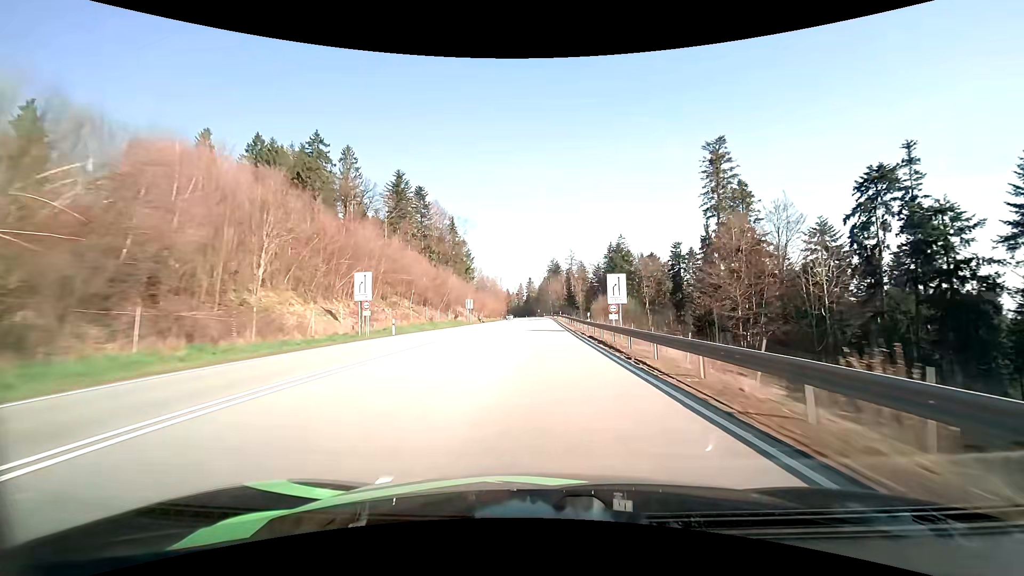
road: primary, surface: asphalt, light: Day
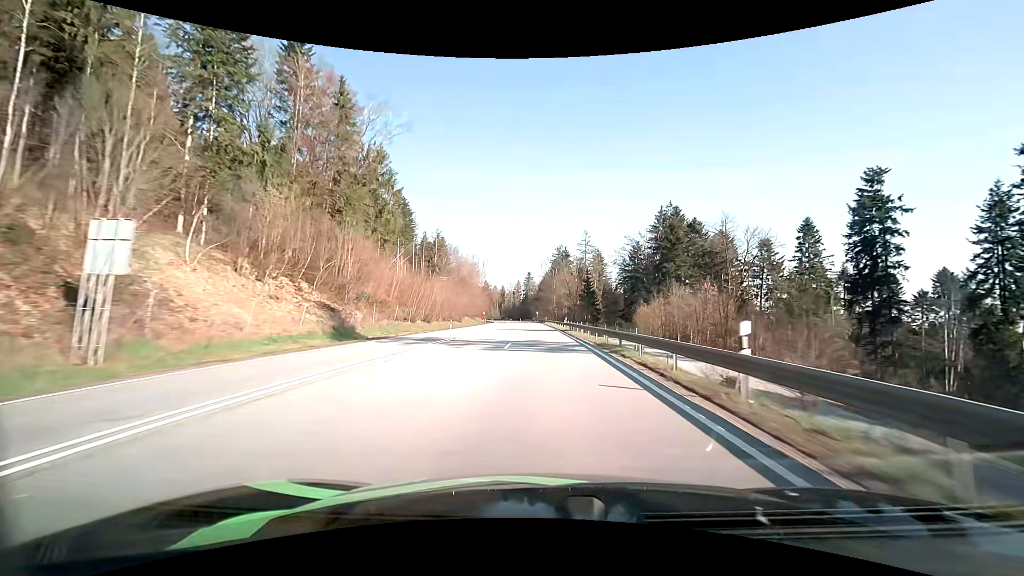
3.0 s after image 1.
(+0.3, +75.0) m; 0°
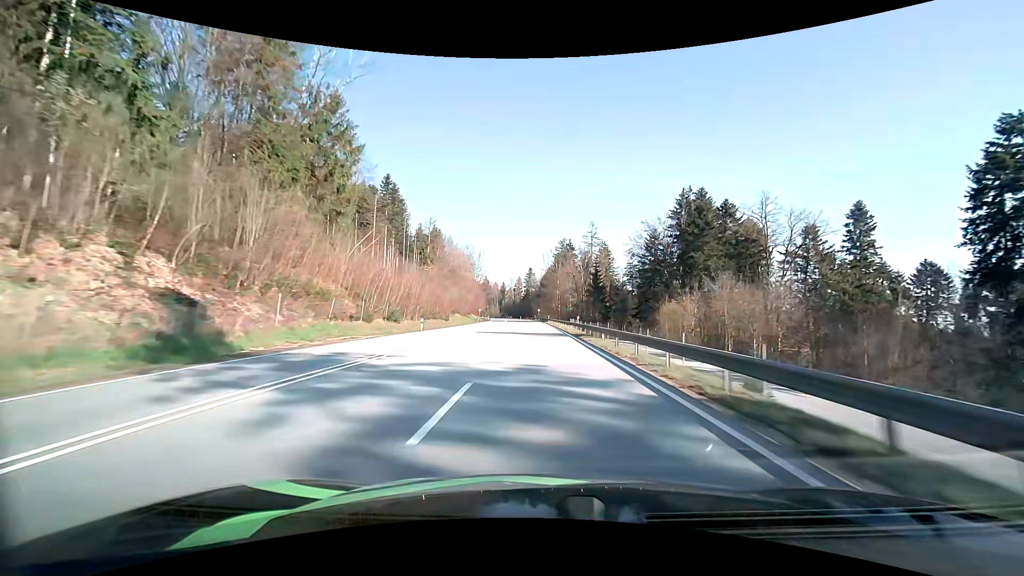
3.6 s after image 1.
(0.0, +15.2) m; 0°
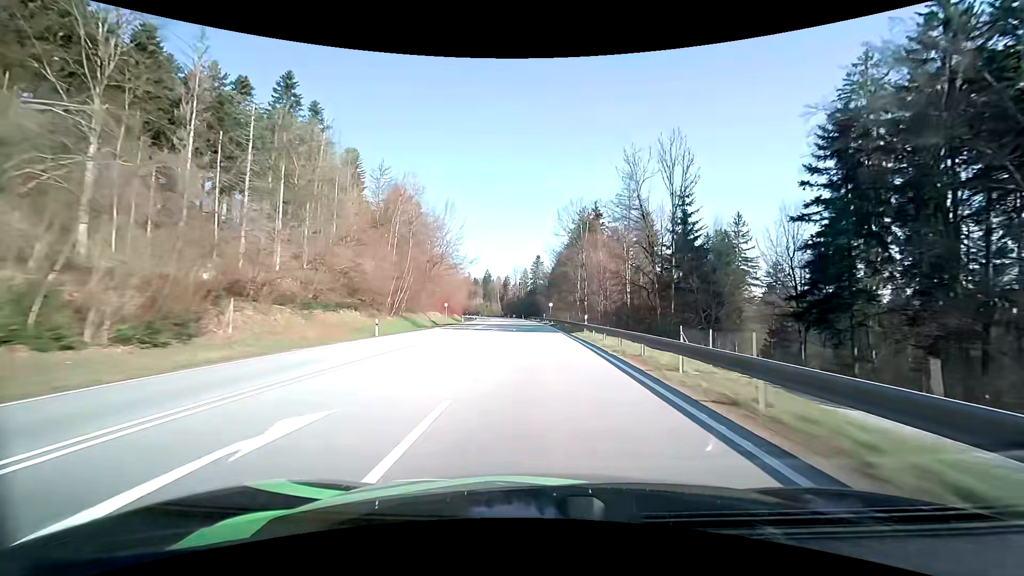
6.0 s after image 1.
(-0.6, +61.9) m; -1°
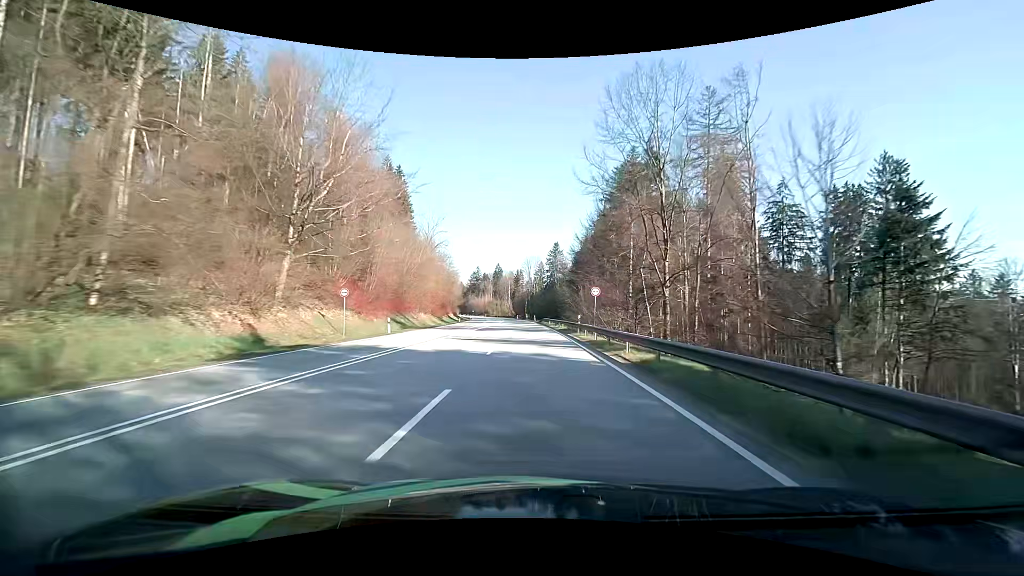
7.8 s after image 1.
(-0.7, +46.8) m; -2°
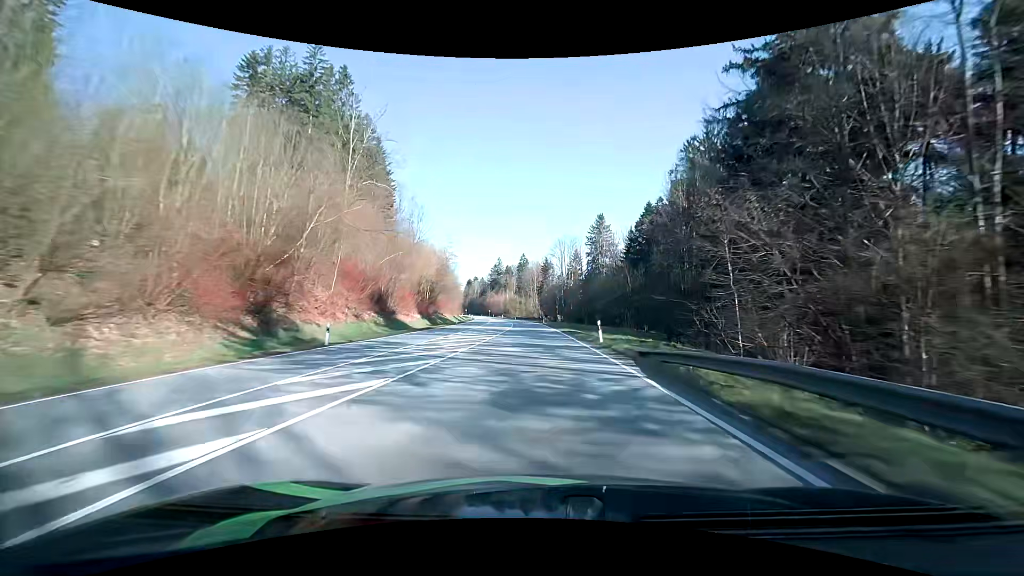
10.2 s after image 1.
(-2.4, +62.1) m; -4°
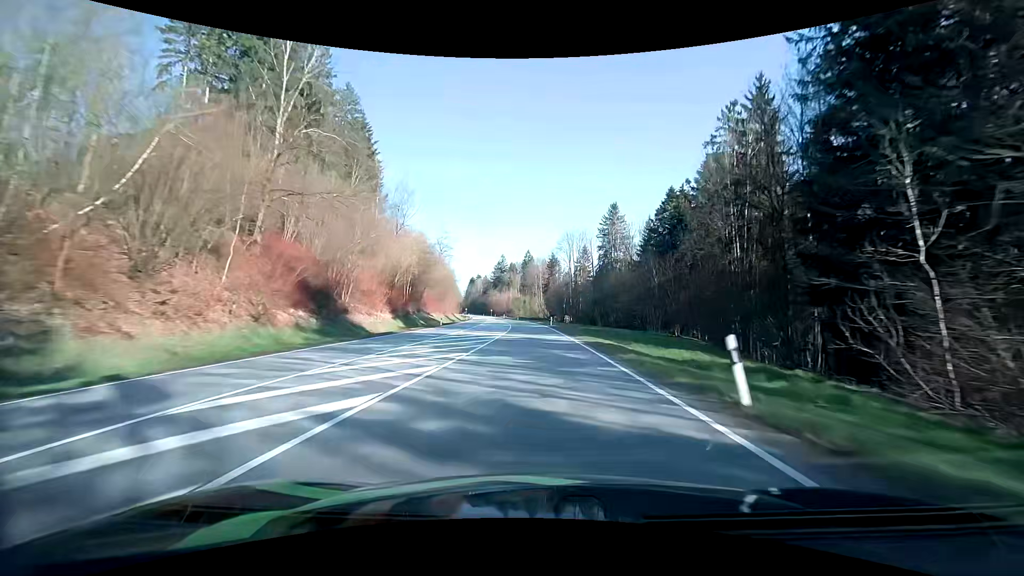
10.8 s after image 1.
(-0.1, +15.6) m; -1°
